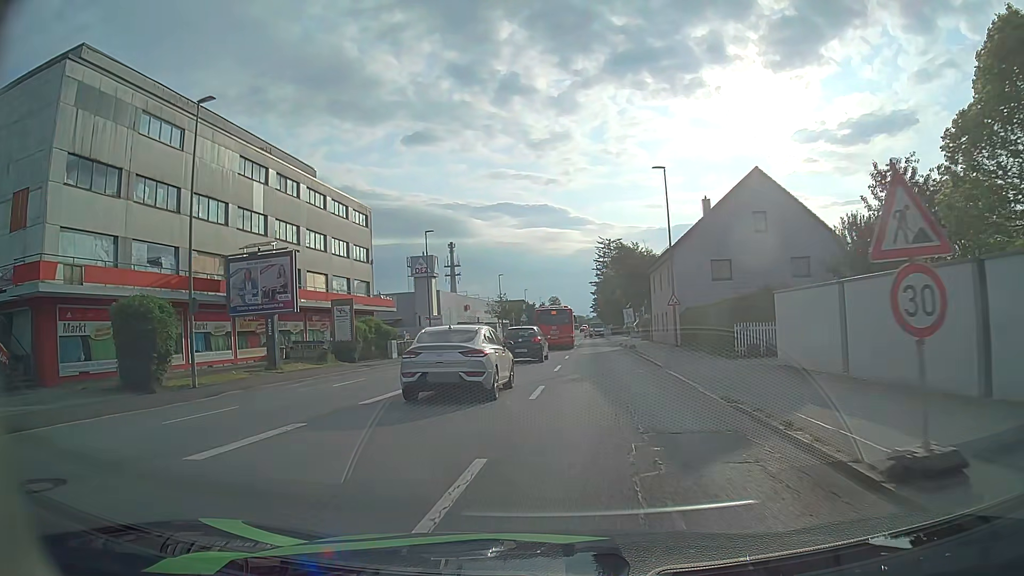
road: tertiary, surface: asphalt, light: Day
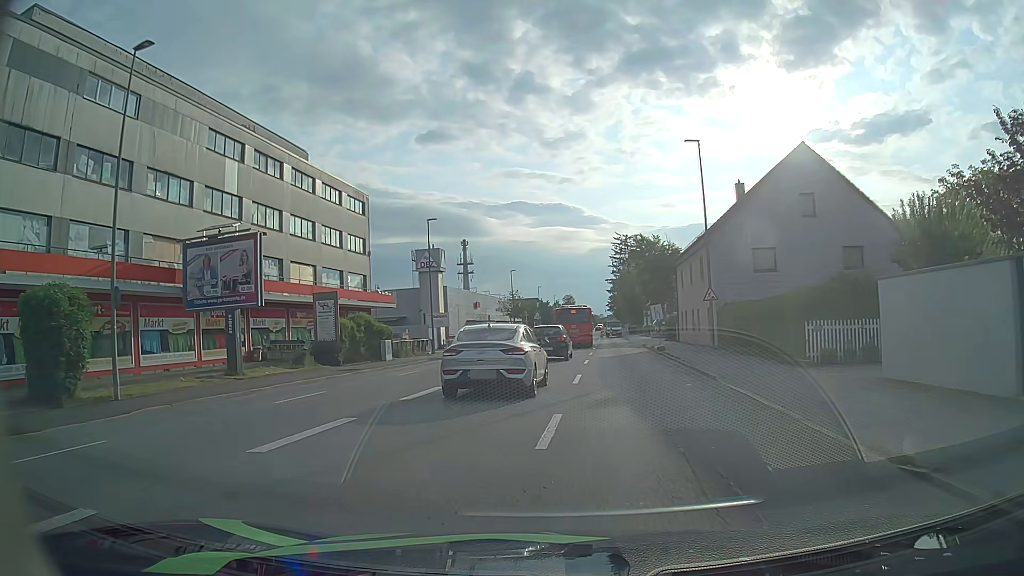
(0.0, +5.6) m; -1°
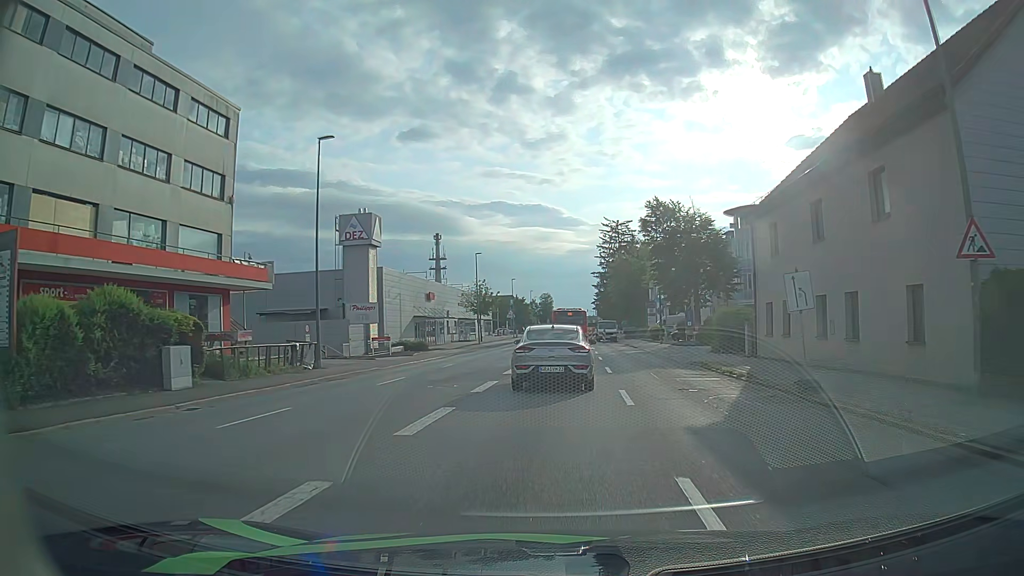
(+0.2, +22.4) m; +2°
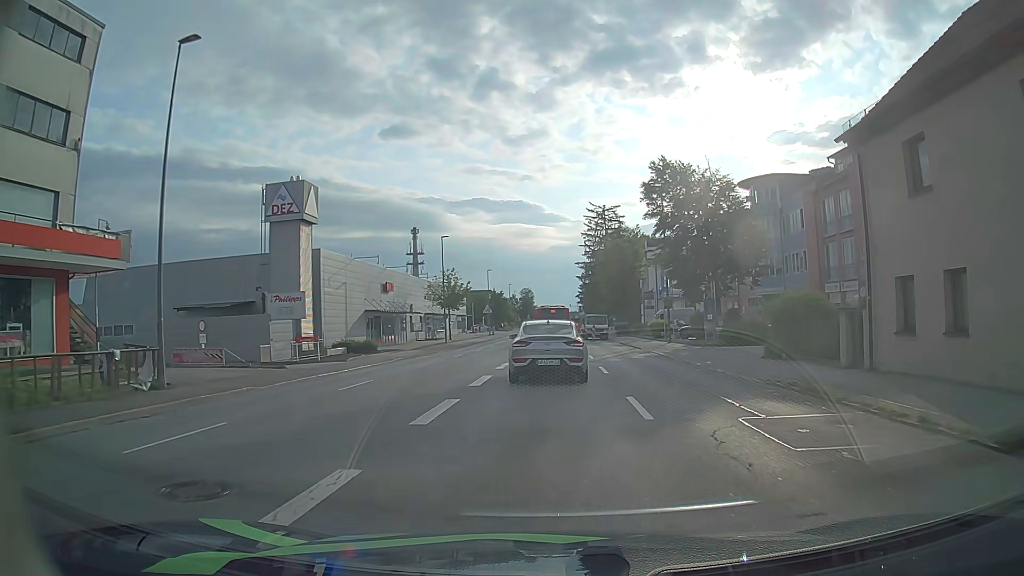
(+0.2, +11.6) m; +2°
(0, +10) (0, +20) (0, +30) (+1, +40) (+1, +50) (+1, +60) (+1, +70) (+1, +80) (+1, +90) (+1, +100) m
